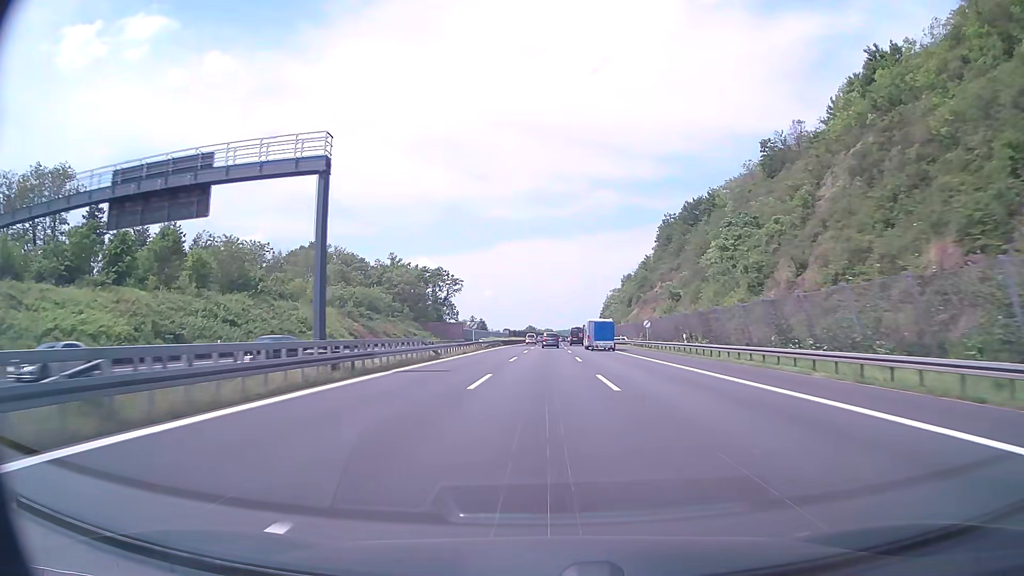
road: motorway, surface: asphalt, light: Day
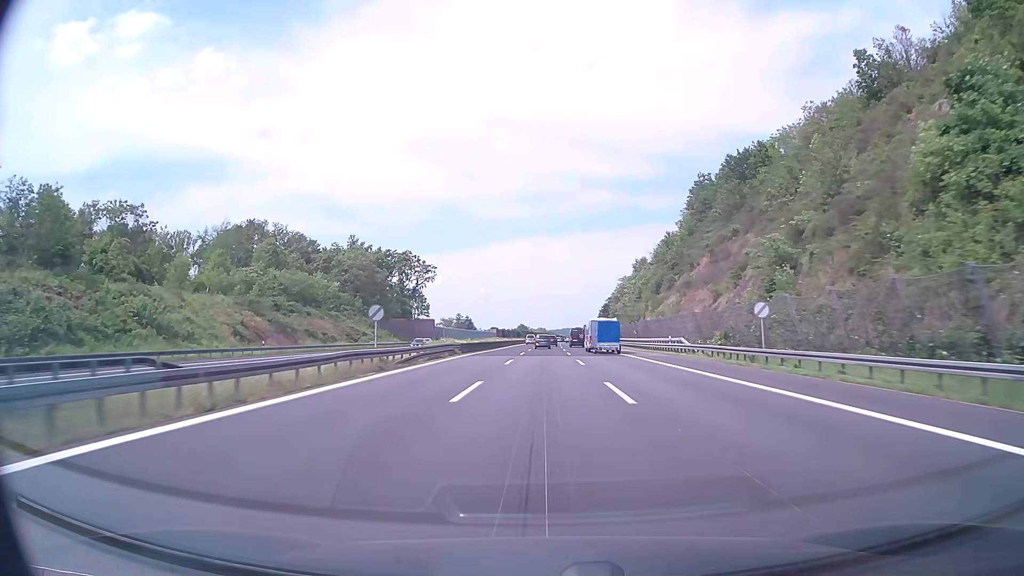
(+0.2, +38.8) m; +1°
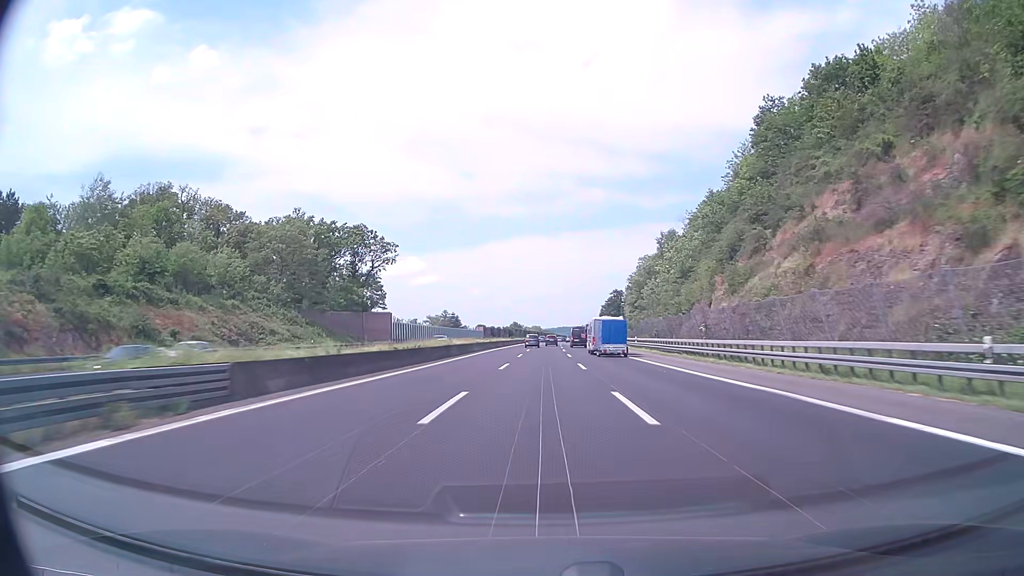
(+0.2, +38.8) m; 0°
(0, +10) (0, +20) (0, +30) (0, +40) (0, +50) (0, +60) (+1, +70) (+1, +80) (+1, +90) (+1, +100) m
